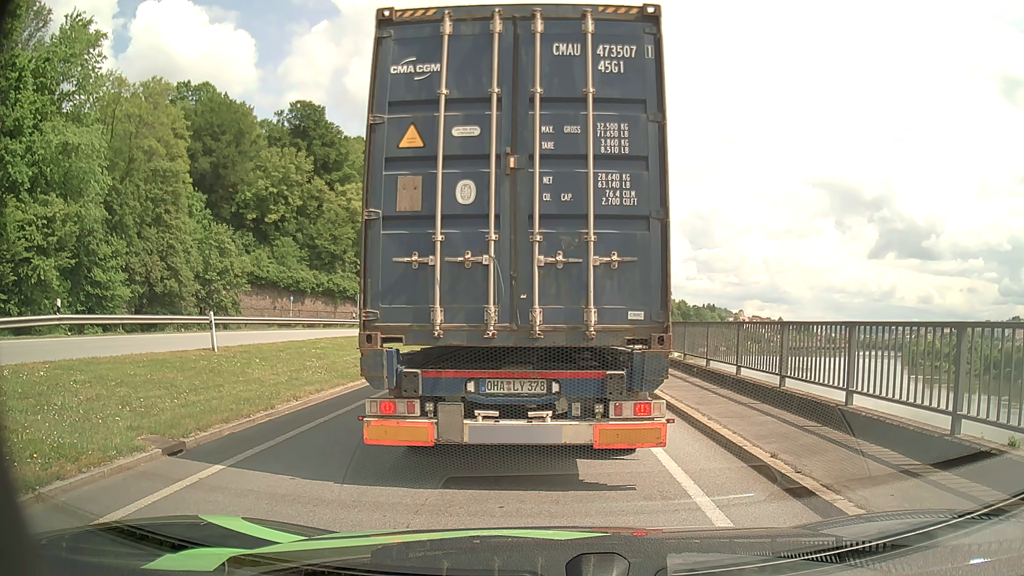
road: primary_link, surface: asphalt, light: Day
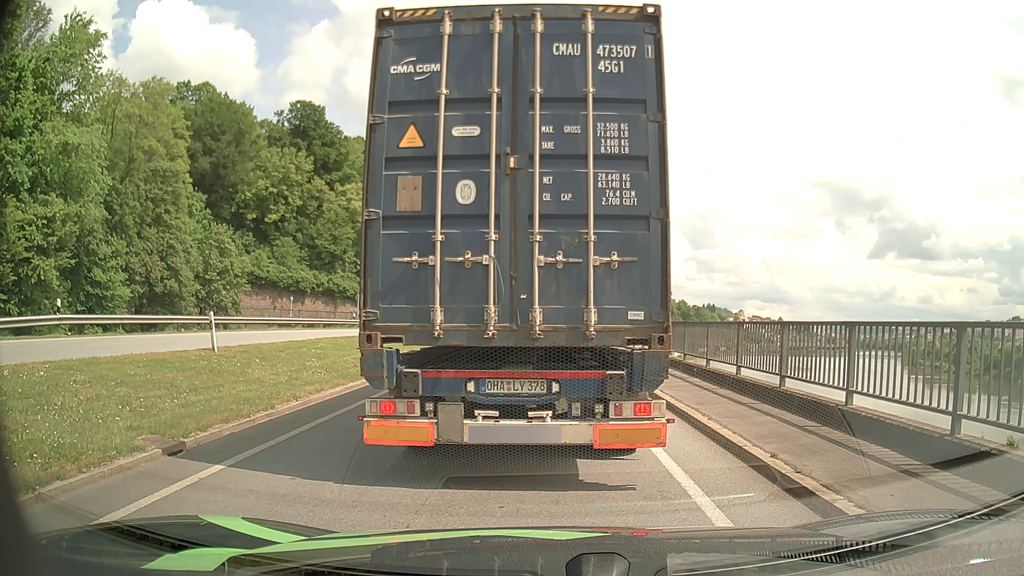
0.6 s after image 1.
(0.0, 0.0) m; 0°
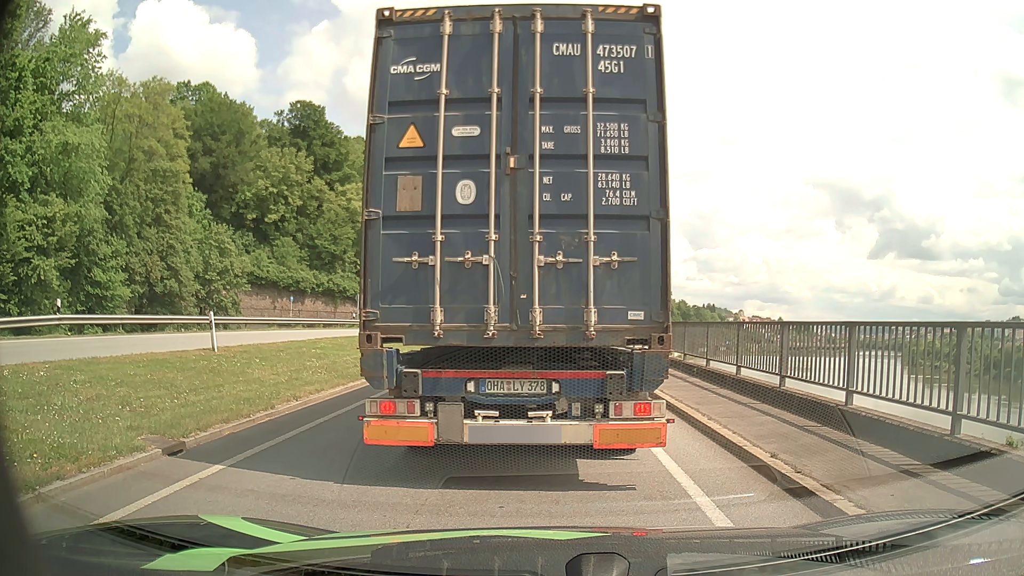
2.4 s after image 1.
(0.0, 0.0) m; 0°
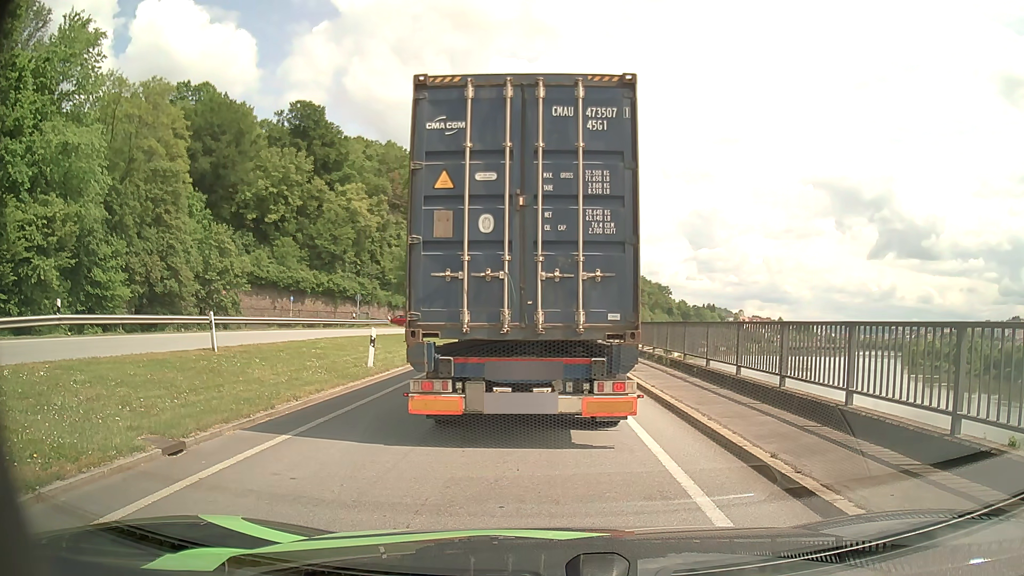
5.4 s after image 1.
(0.0, 0.0) m; 0°
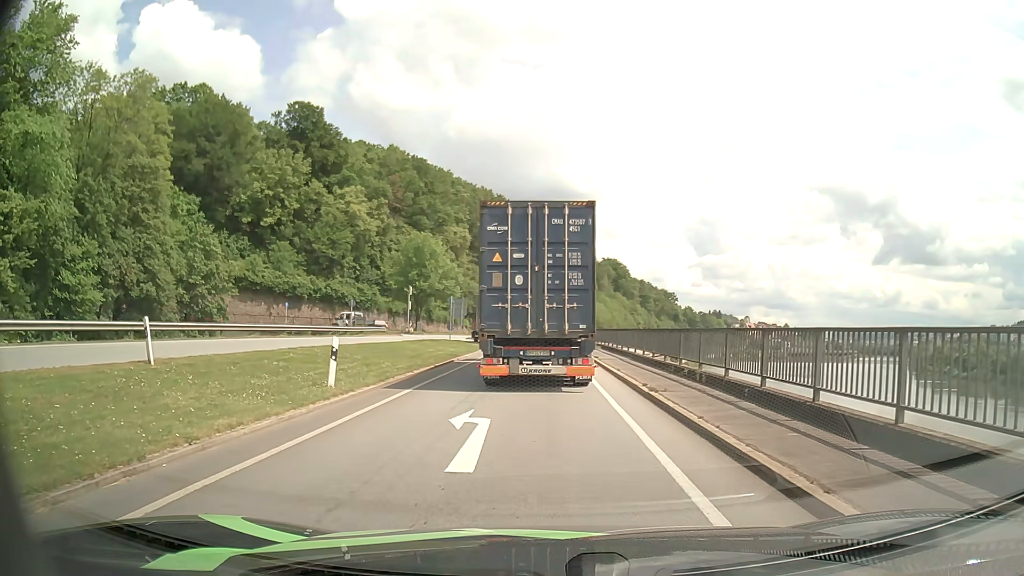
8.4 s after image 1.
(0.0, +4.0) m; 0°
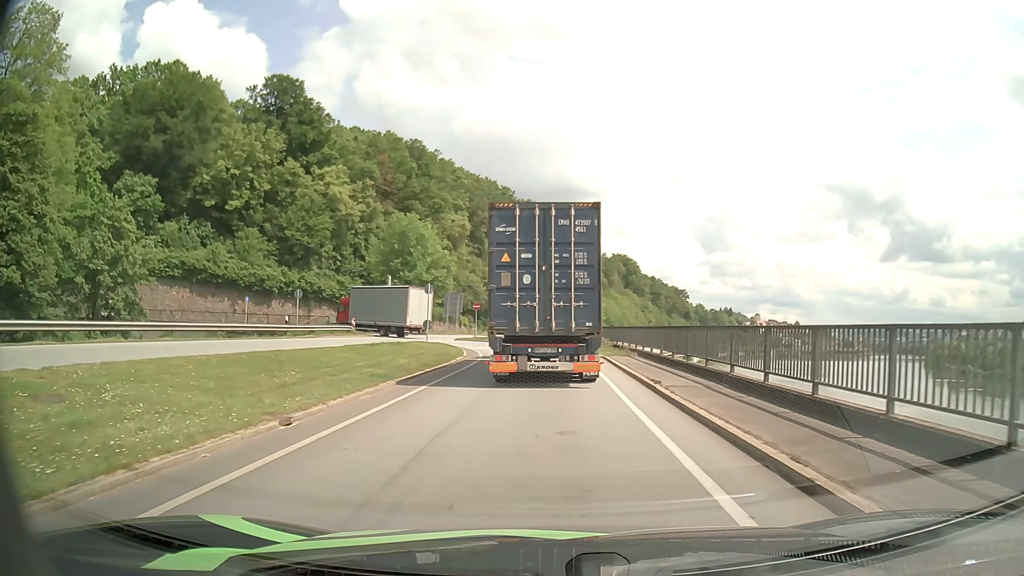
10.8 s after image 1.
(-0.1, +14.4) m; -1°
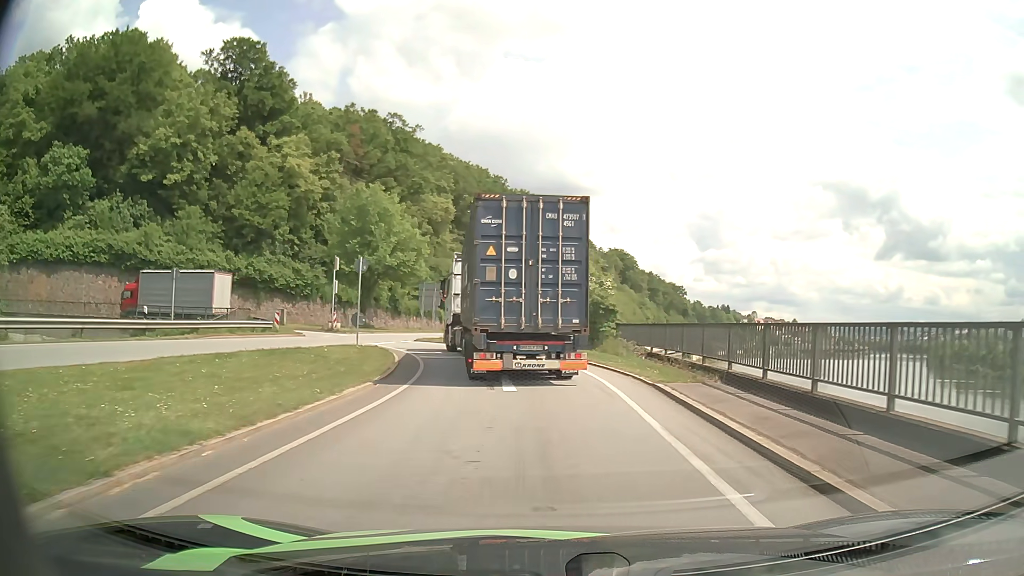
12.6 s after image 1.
(0.0, +14.5) m; +1°
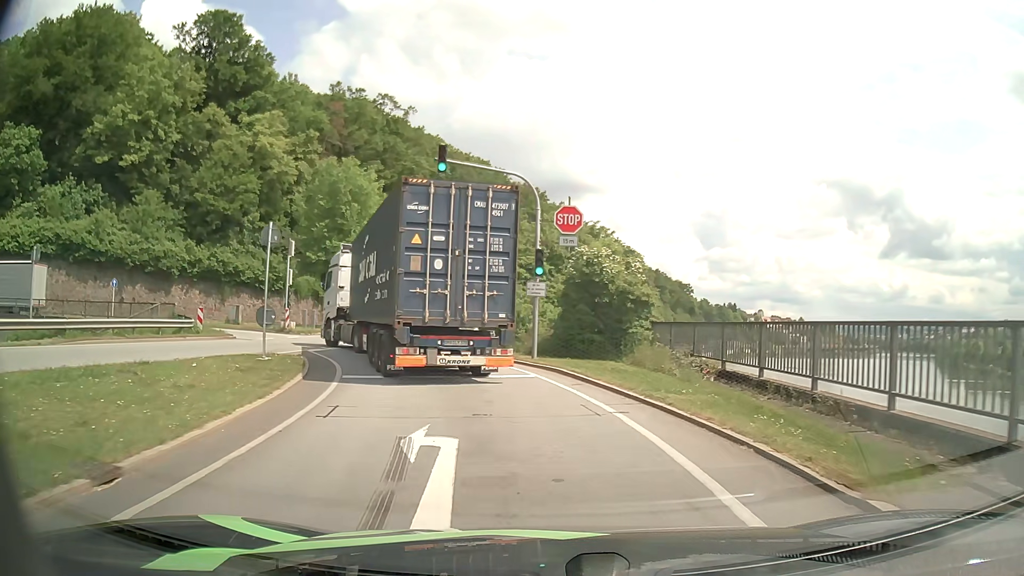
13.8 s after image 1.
(0.0, +9.5) m; -1°
(0, +10) (-3, +20) (-8, +28) (-16, +34) (-25, +38) (-35, +38) (-45, +34) (-53, +30) (-62, +25) (-71, +21) m
